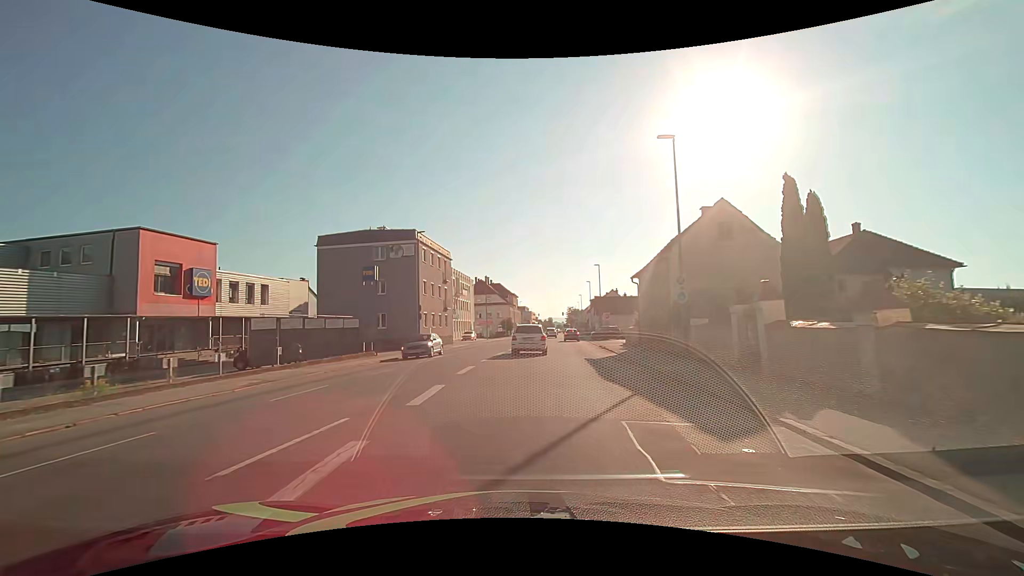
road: tertiary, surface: asphalt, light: Day
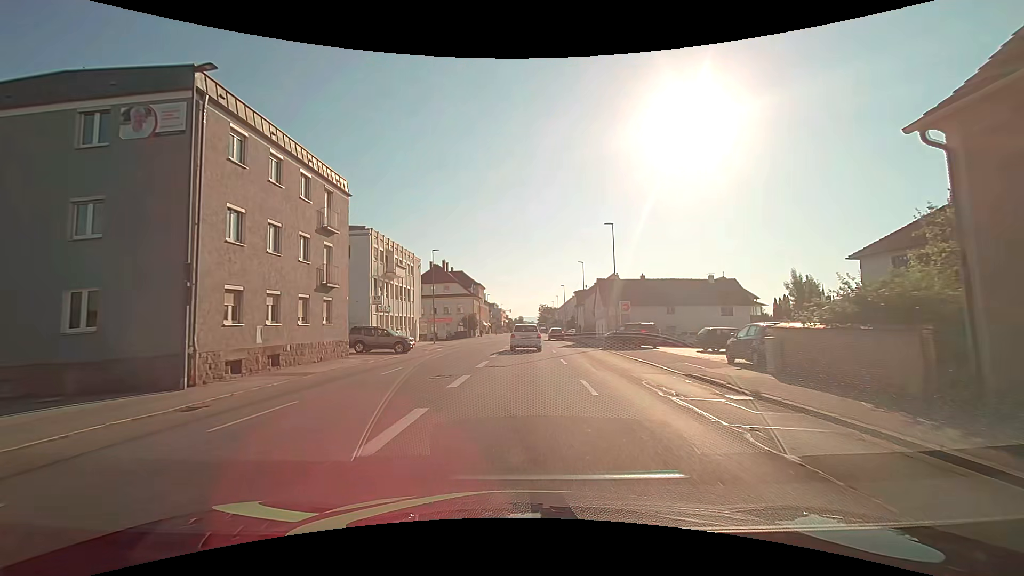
(+0.1, +27.5) m; +2°
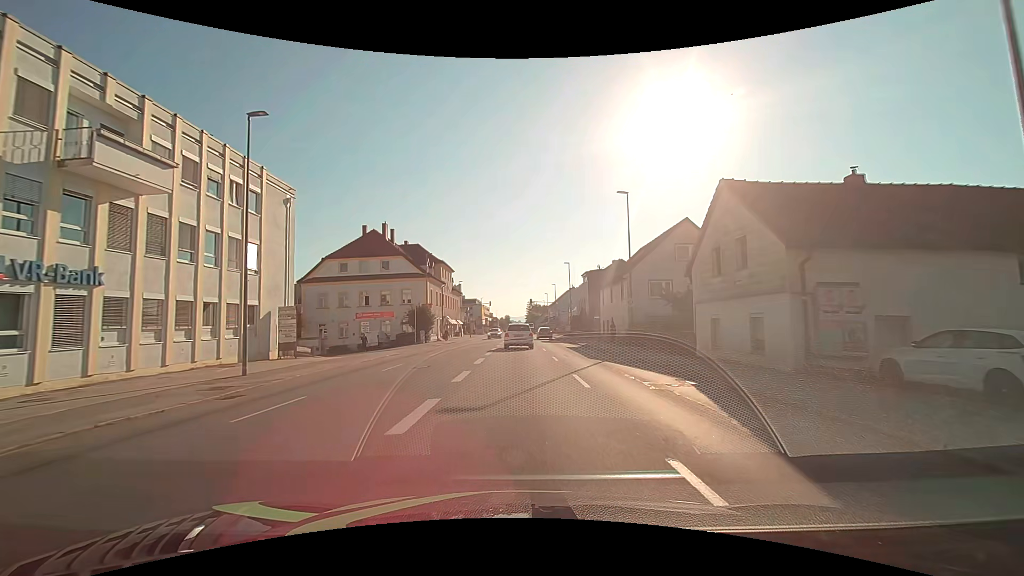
(+0.8, +35.3) m; +2°
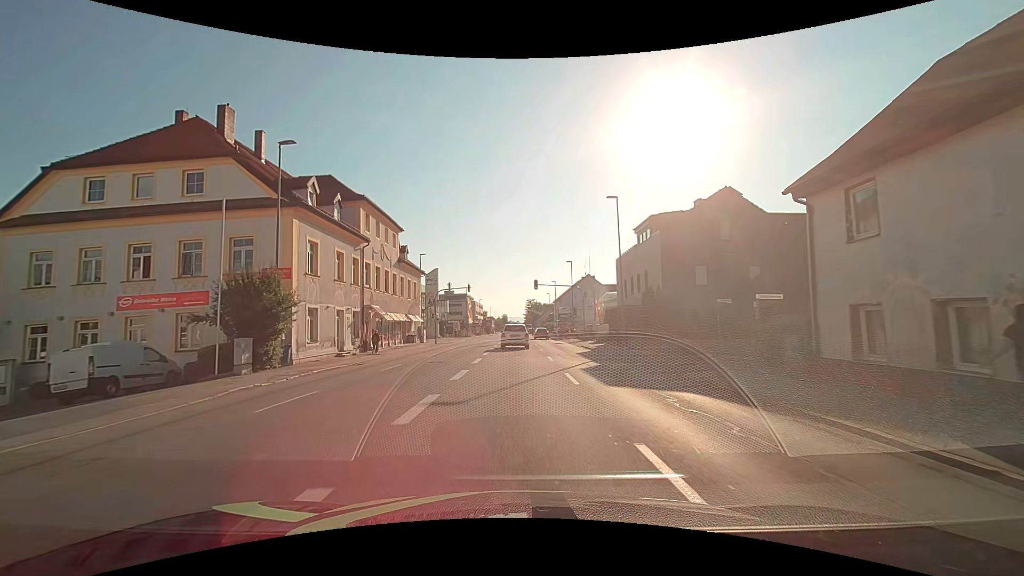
(+0.2, +35.2) m; 0°
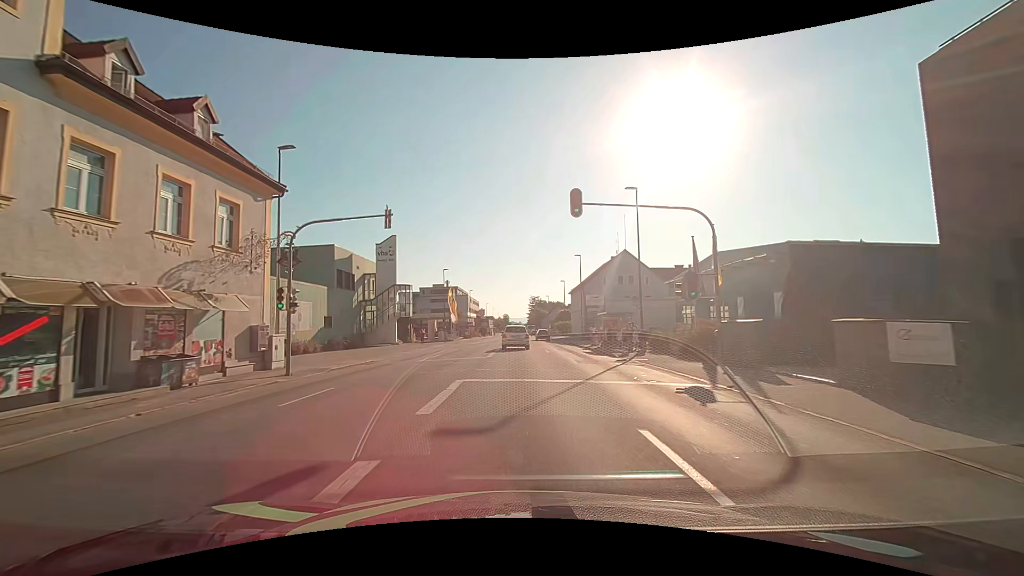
(-0.1, +35.3) m; 0°
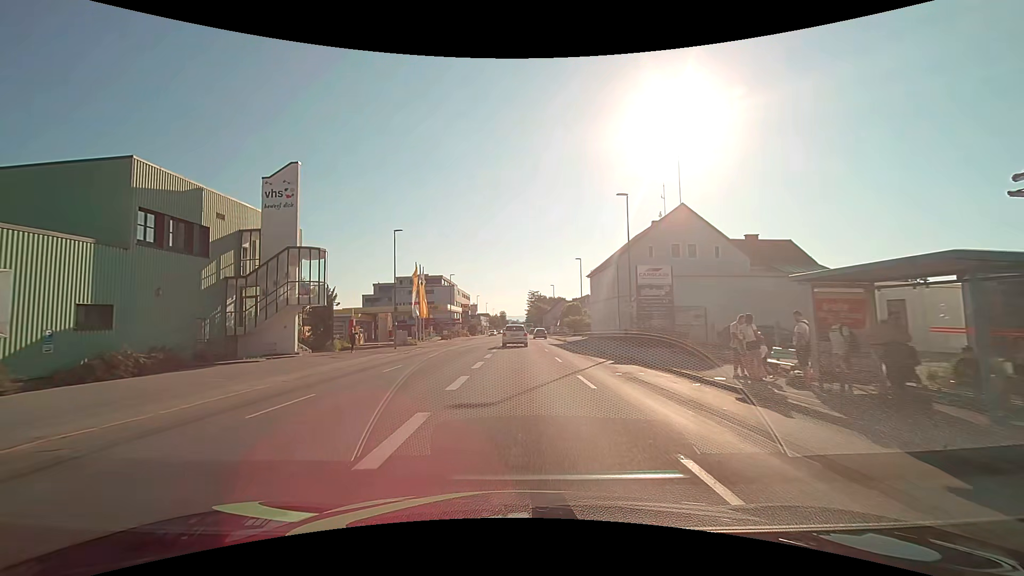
(0.0, +27.1) m; 0°
(0, +10) (0, +20) (0, +30) (0, +40) (0, +50) (0, +60) (0, +70) (+1, +80) (+1, +90) (+1, +100) m
